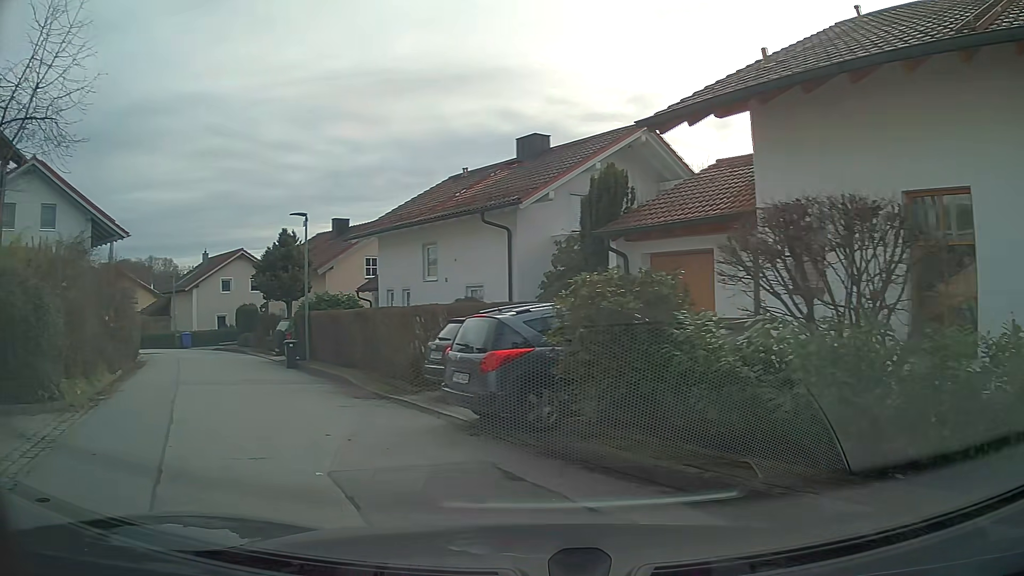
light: Day
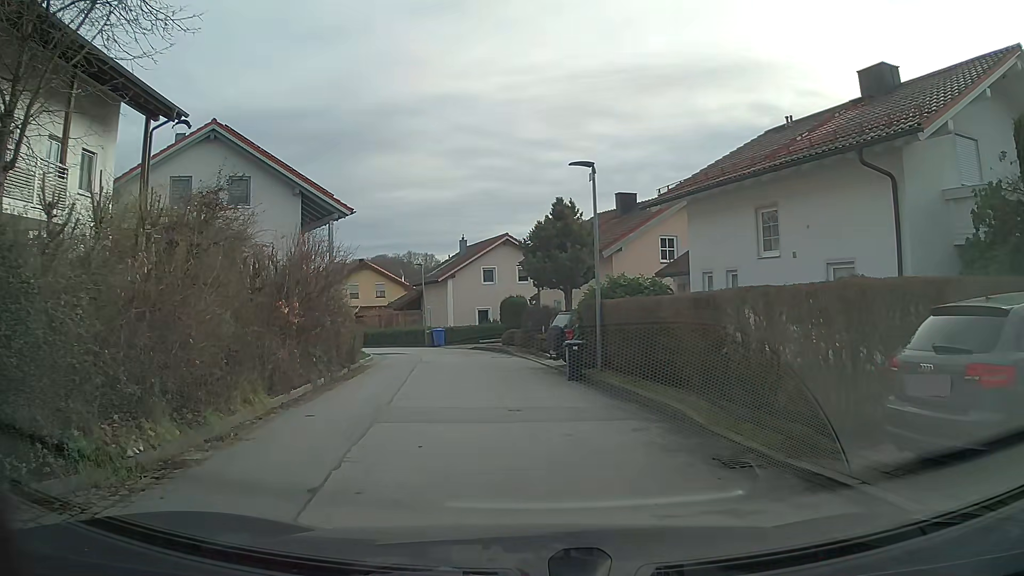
(-1.8, +6.6) m; -21°
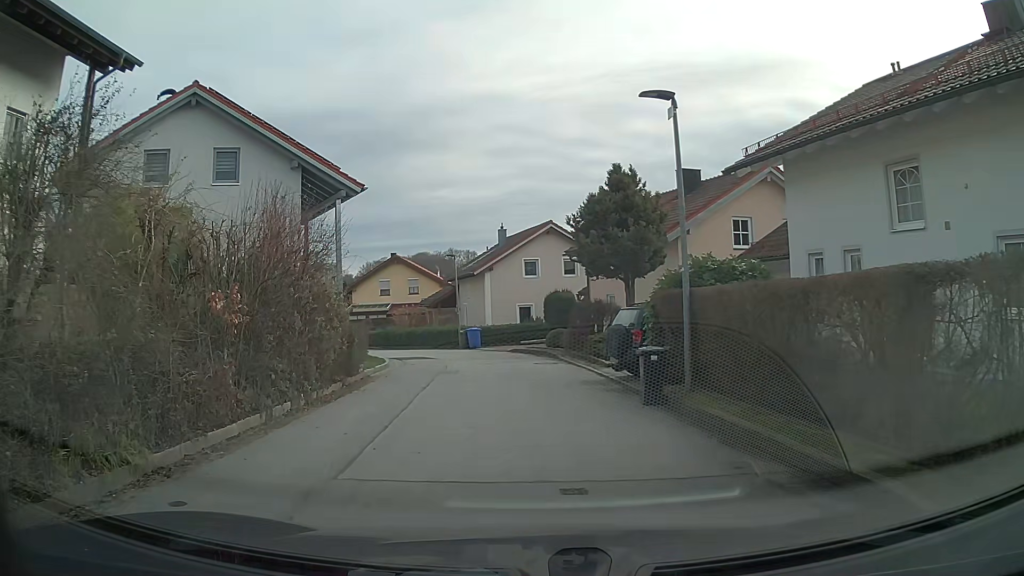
(-0.2, +5.0) m; -4°
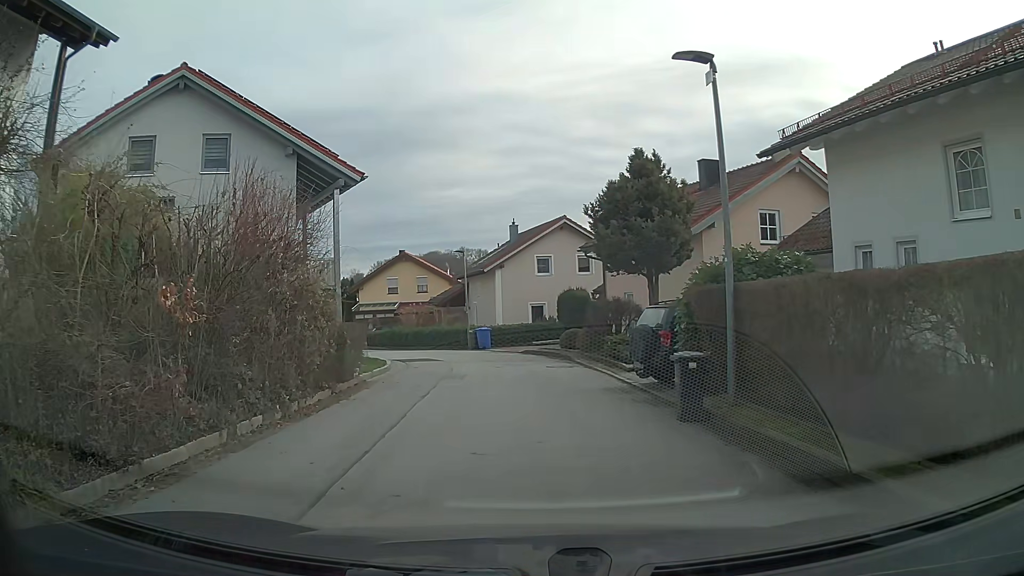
(0.0, +1.8) m; -1°
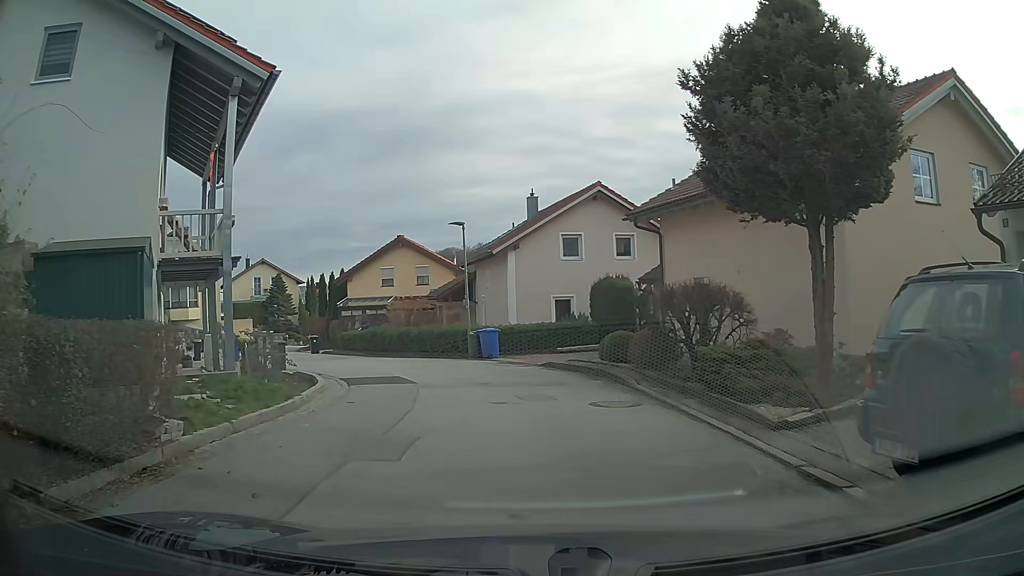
(-0.2, +9.4) m; -2°
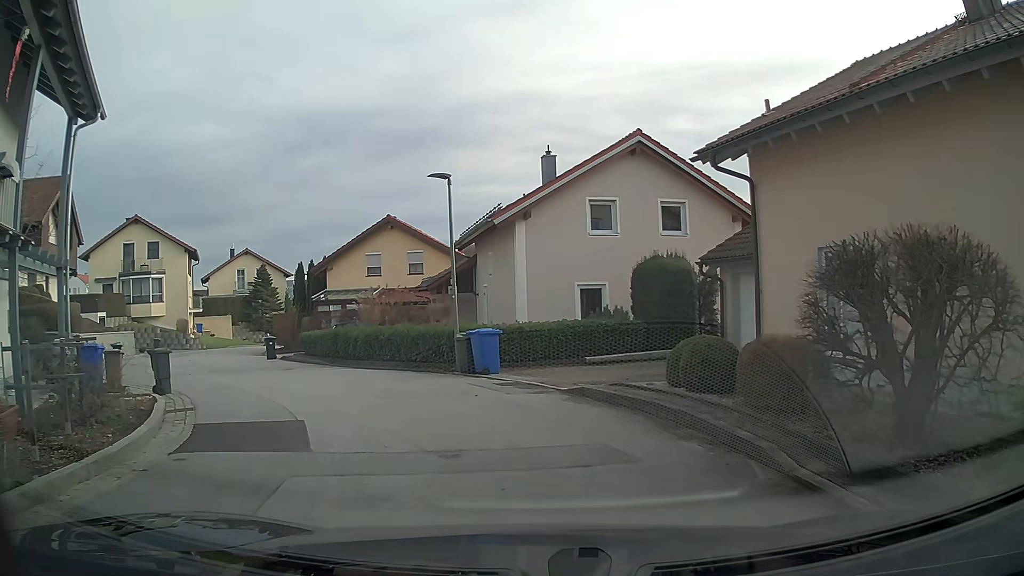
(-0.1, +7.9) m; -4°
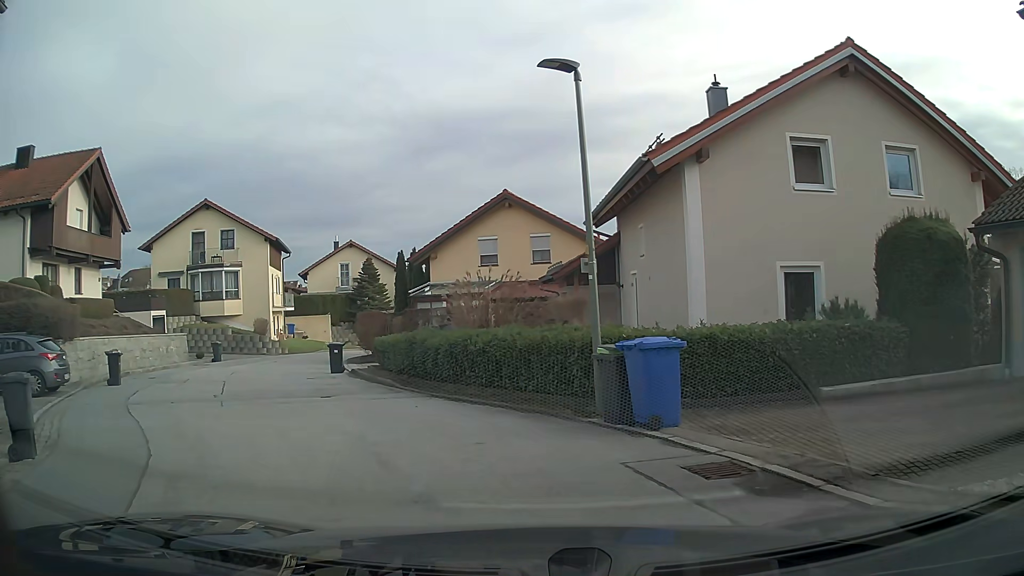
(-0.4, +7.9) m; -10°
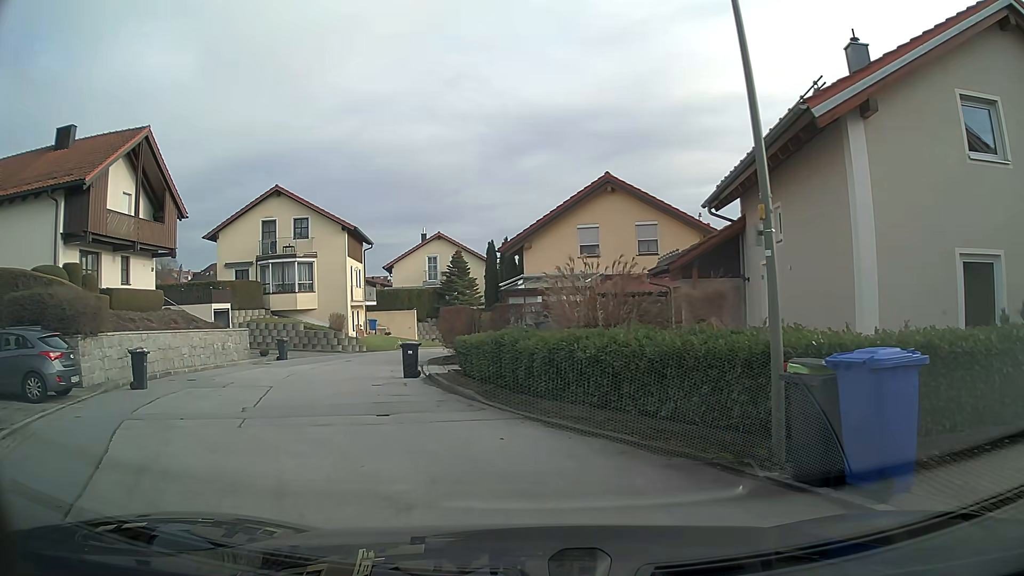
(-0.2, +3.3) m; -8°
(-2, +10) (-5, +19) (-5, +29) (-3, +39) (+1, +48) (+5, +57) (+9, +67) (+13, +76) (+16, +85) (+21, +93) m
